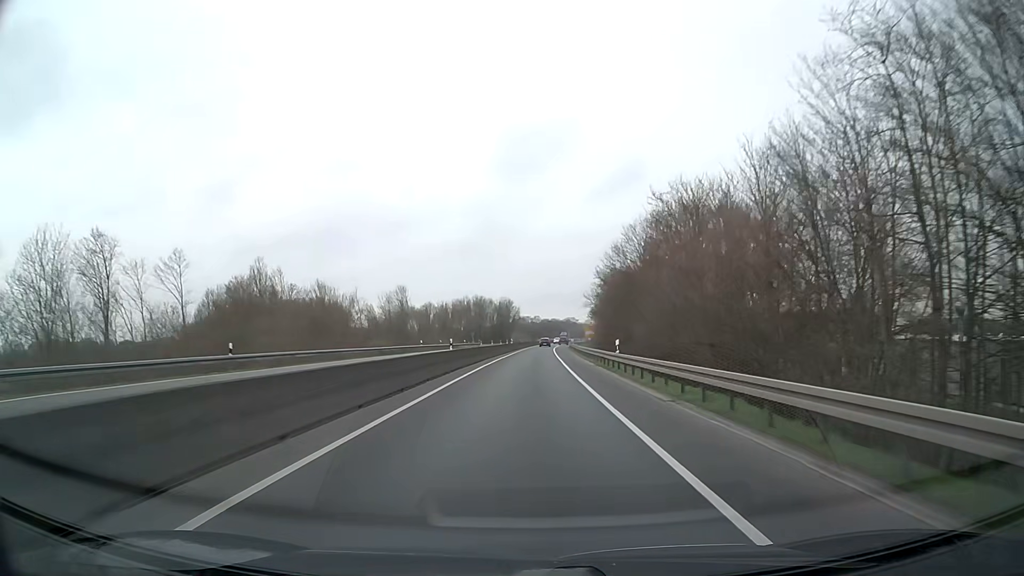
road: trunk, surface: asphalt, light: Day
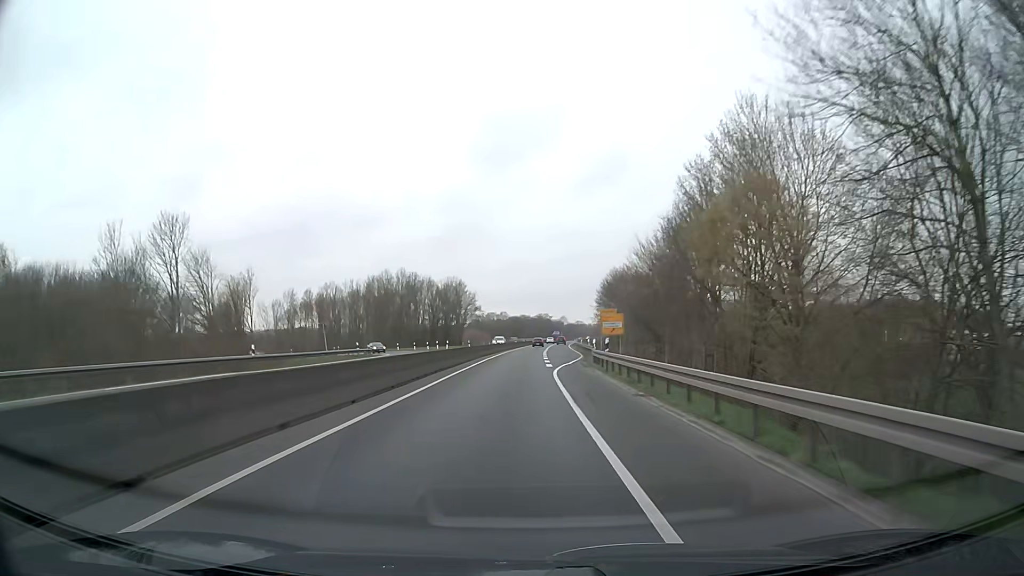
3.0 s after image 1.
(+2.0, +79.2) m; +3°
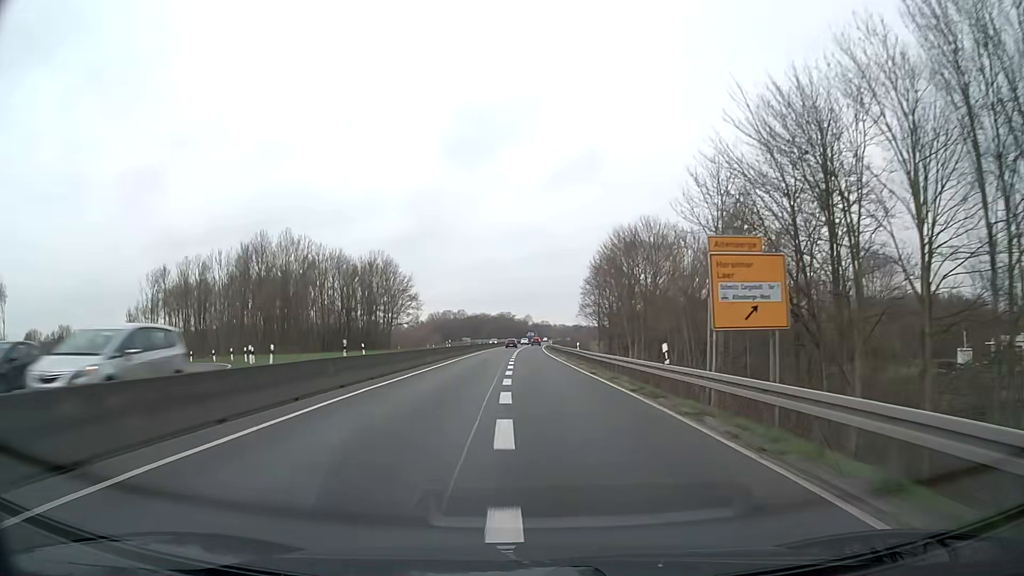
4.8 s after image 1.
(+0.9, +47.6) m; +3°
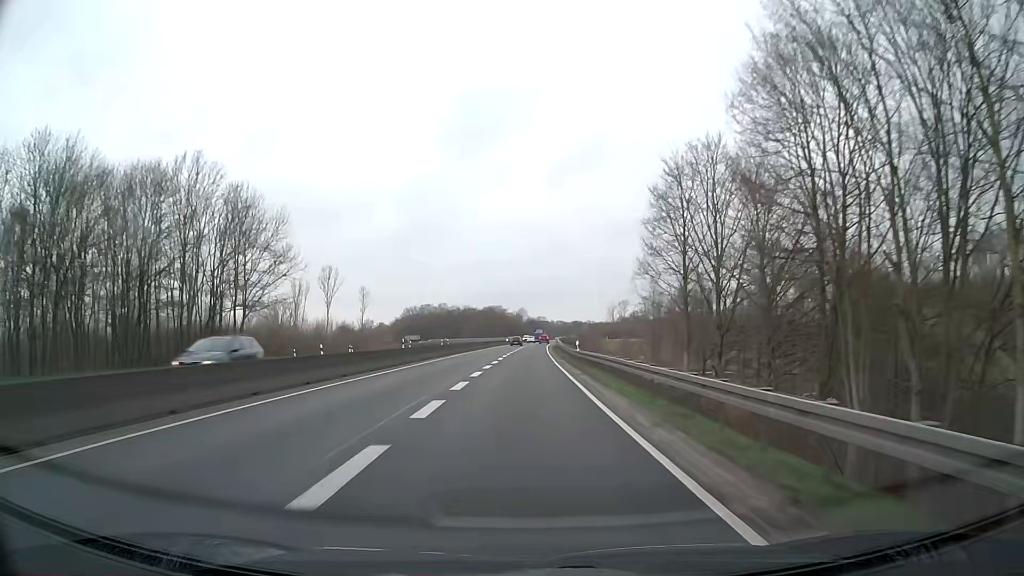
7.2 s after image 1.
(+0.6, +63.4) m; +1°
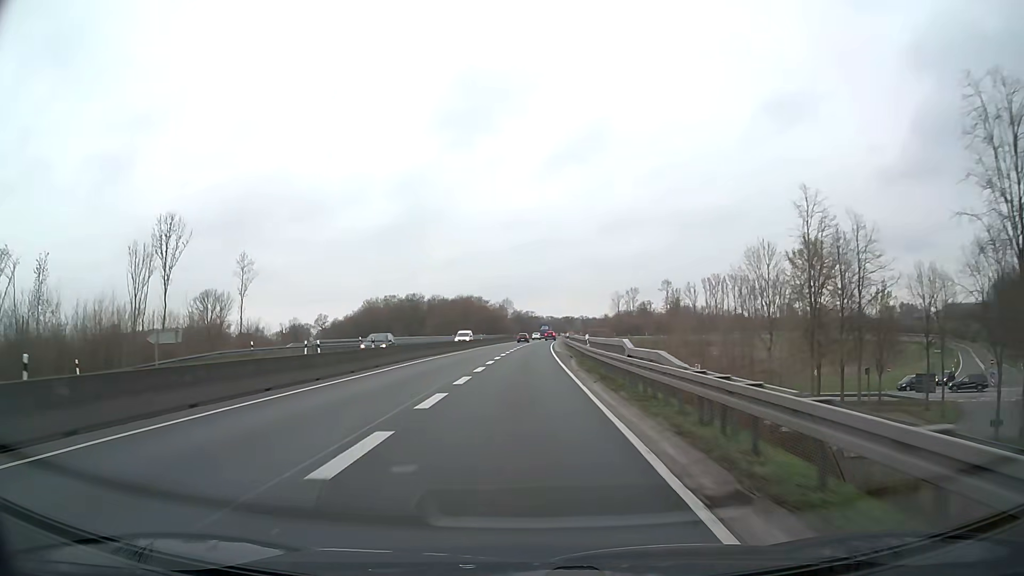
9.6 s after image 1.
(+0.3, +58.6) m; +1°
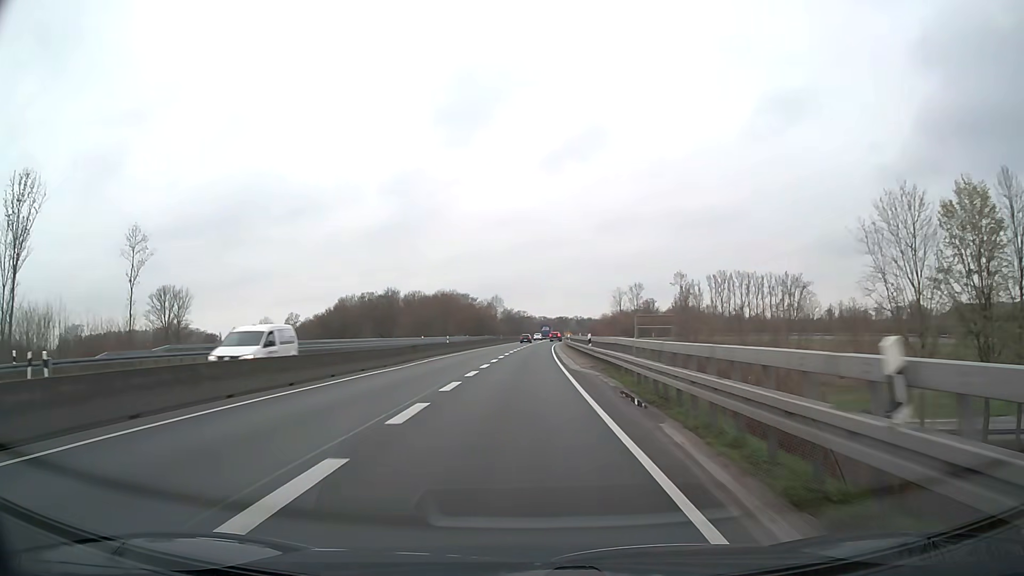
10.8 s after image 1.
(+0.2, +25.8) m; +1°
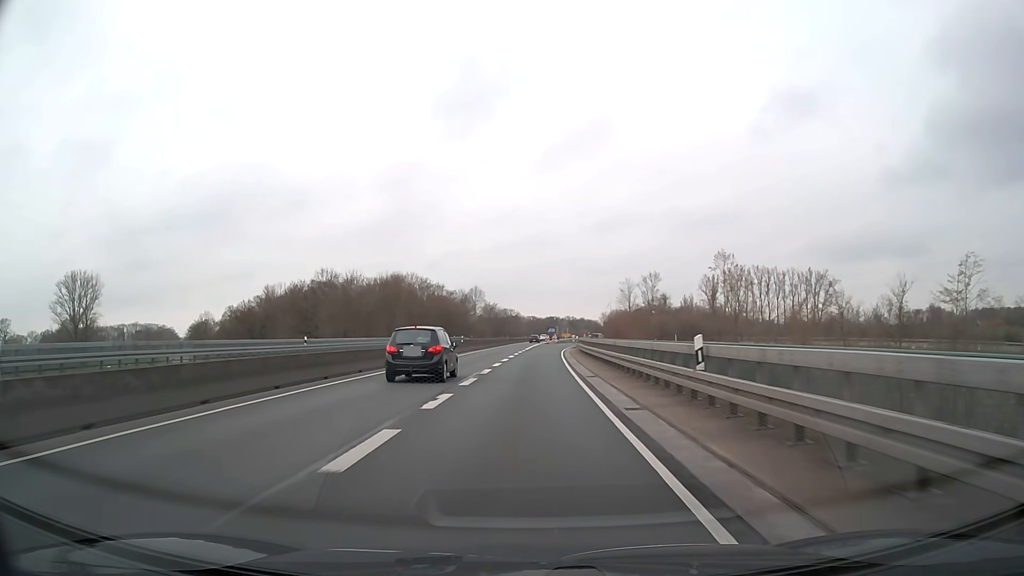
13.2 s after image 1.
(+0.3, +45.2) m; +1°
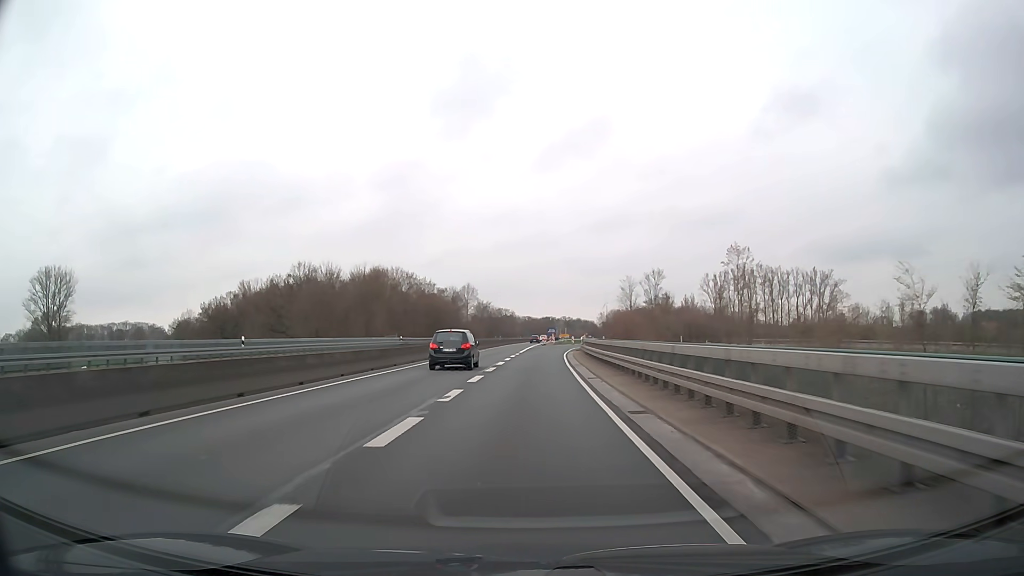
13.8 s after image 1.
(0.0, +10.3) m; 0°
(0, +10) (0, +20) (0, +30) (0, +40) (+1, +50) (+1, +60) (+2, +70) (+3, +80) (+5, +90) (+7, +99) m
